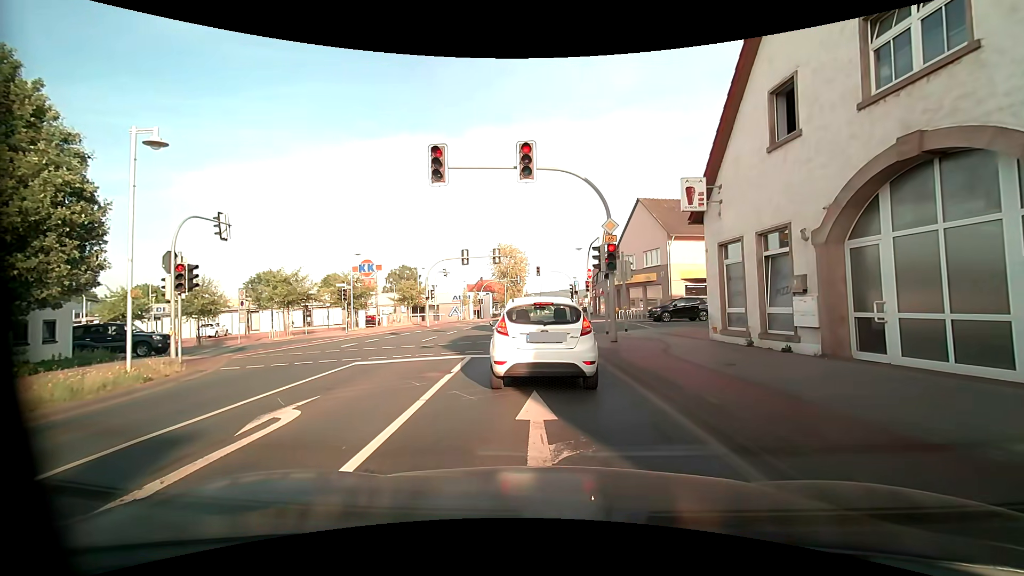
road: primary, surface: asphalt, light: Day
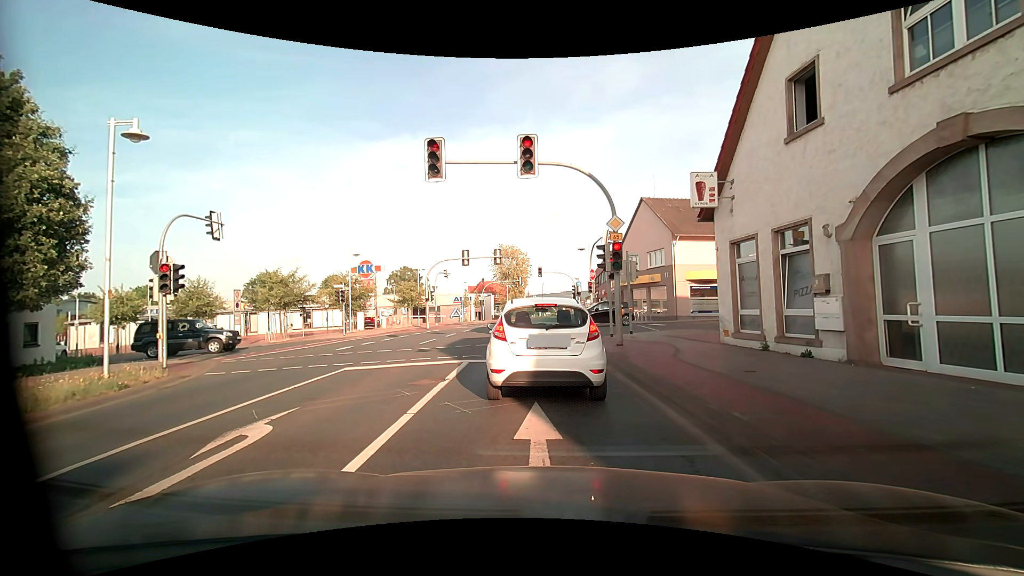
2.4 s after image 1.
(0.0, +0.8) m; 0°
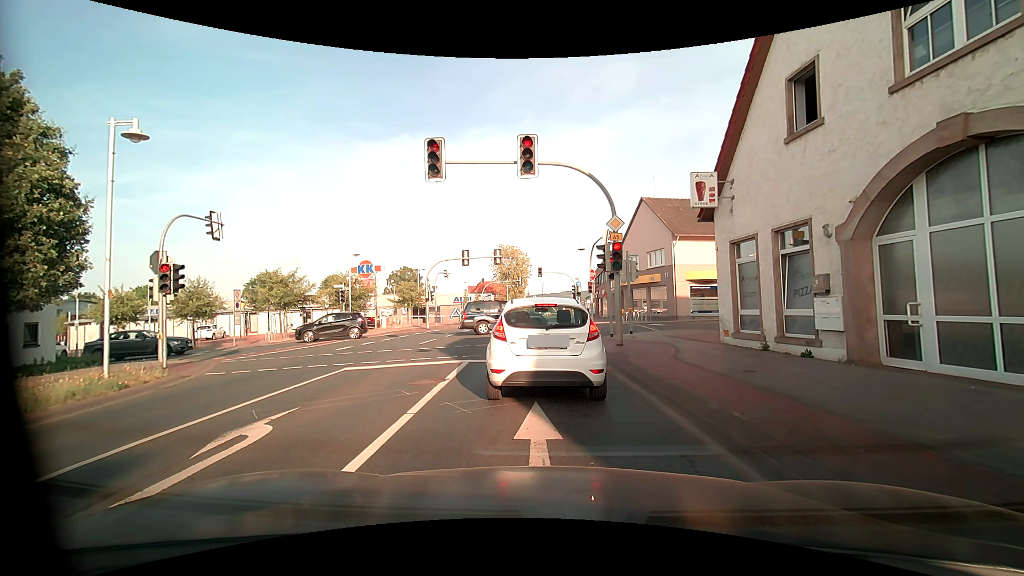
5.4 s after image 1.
(0.0, 0.0) m; 0°
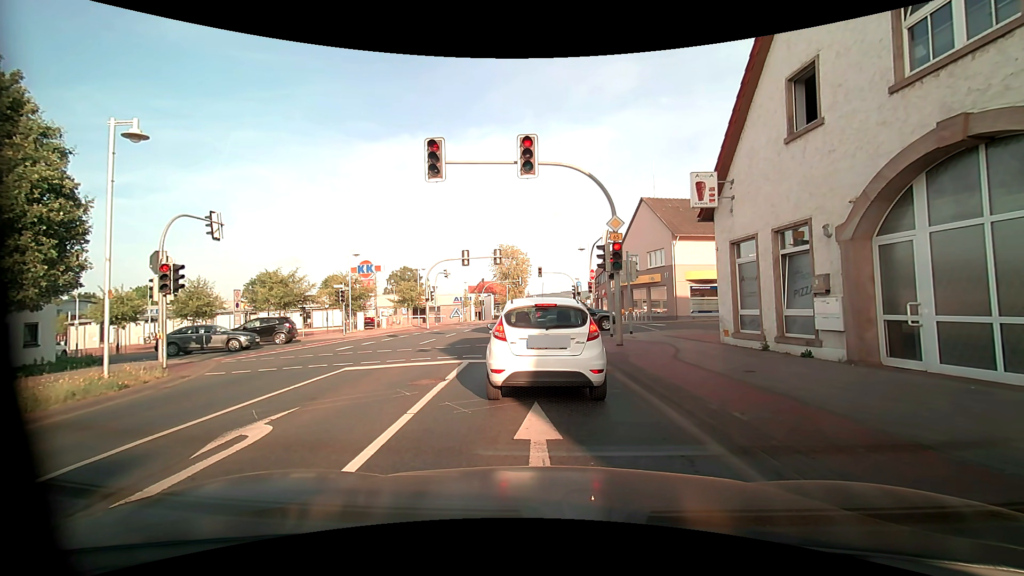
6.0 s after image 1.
(0.0, 0.0) m; 0°
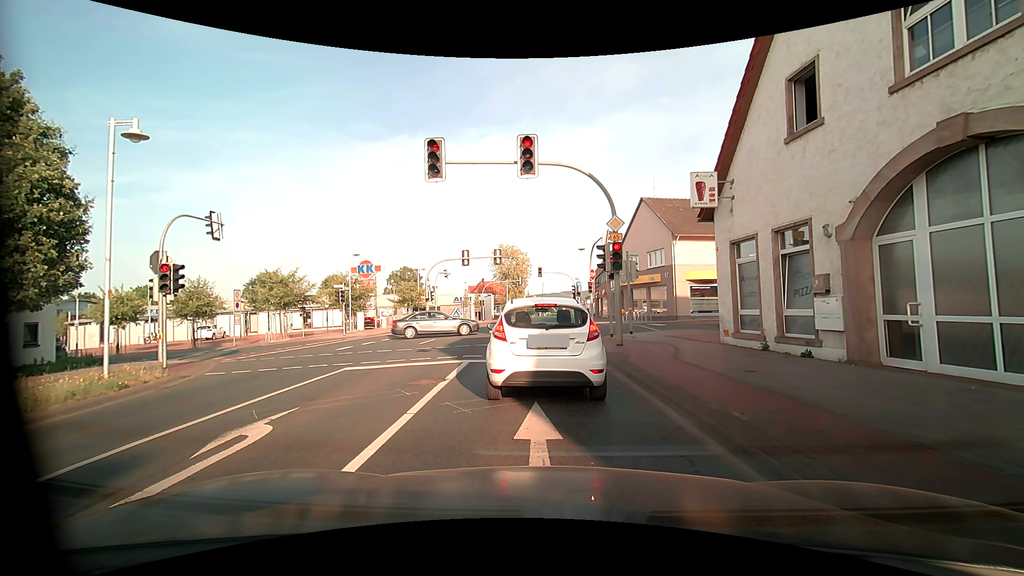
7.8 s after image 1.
(0.0, 0.0) m; 0°
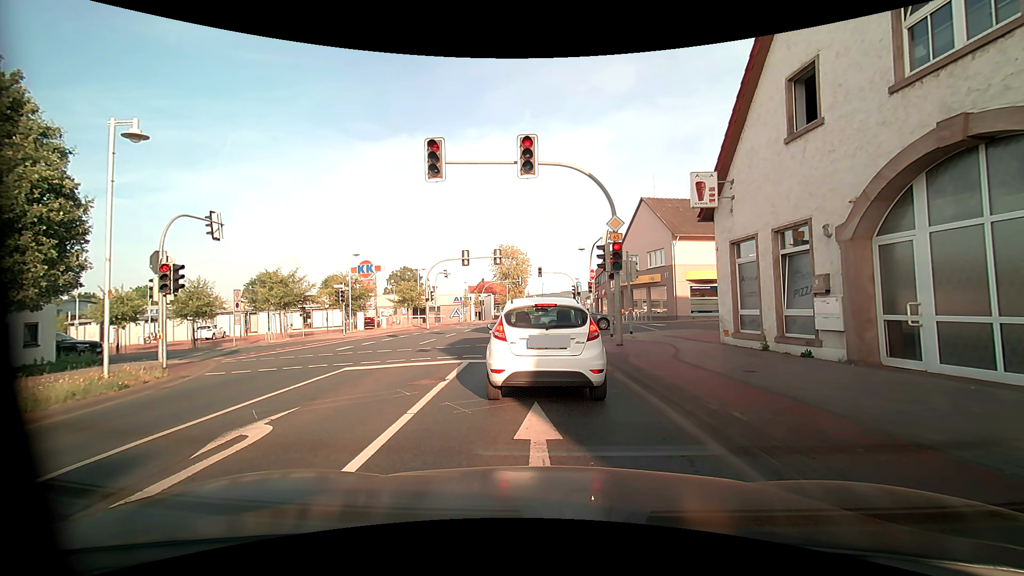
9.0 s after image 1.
(0.0, 0.0) m; 0°
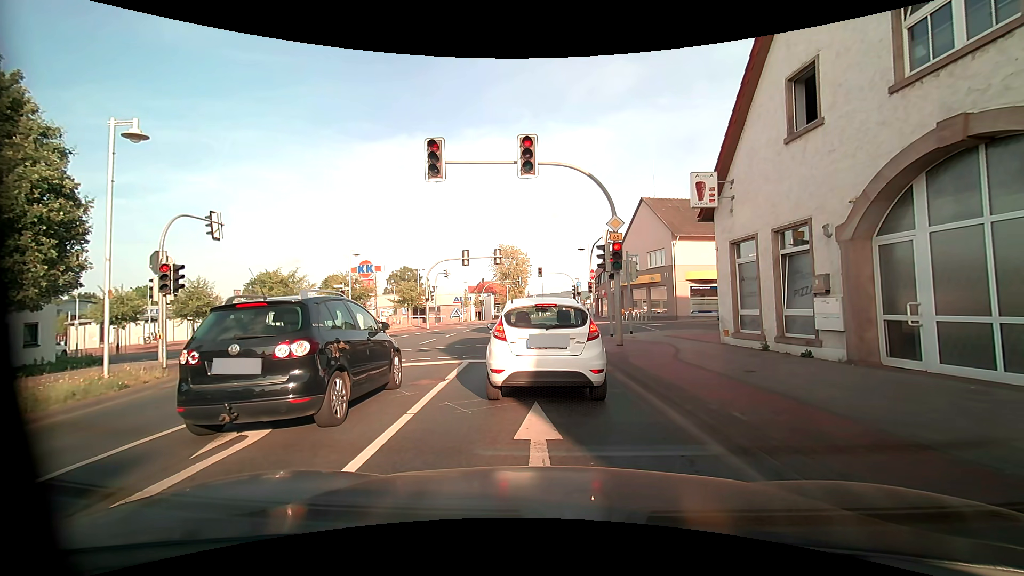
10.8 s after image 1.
(0.0, 0.0) m; 0°
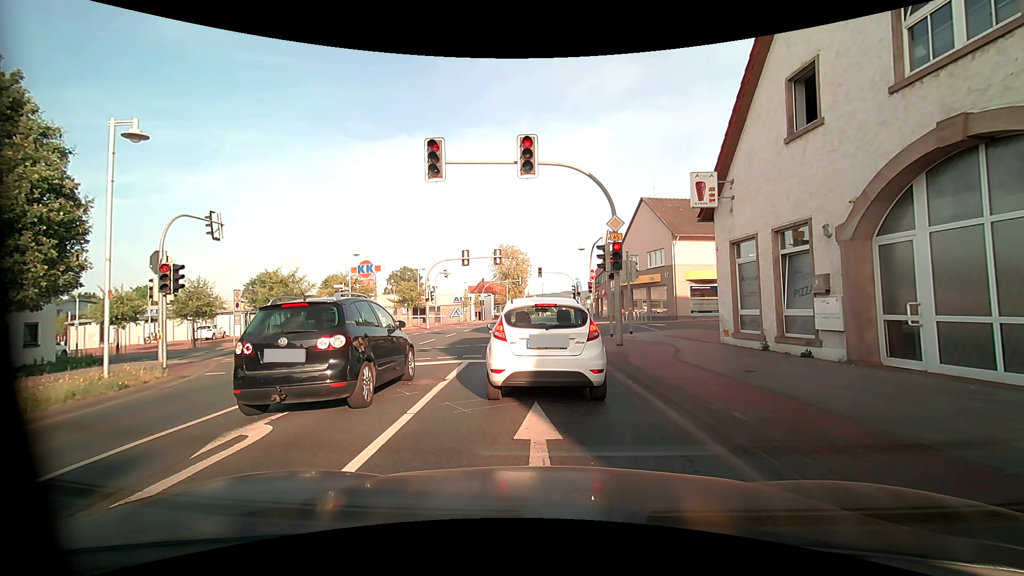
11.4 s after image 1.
(0.0, 0.0) m; 0°
